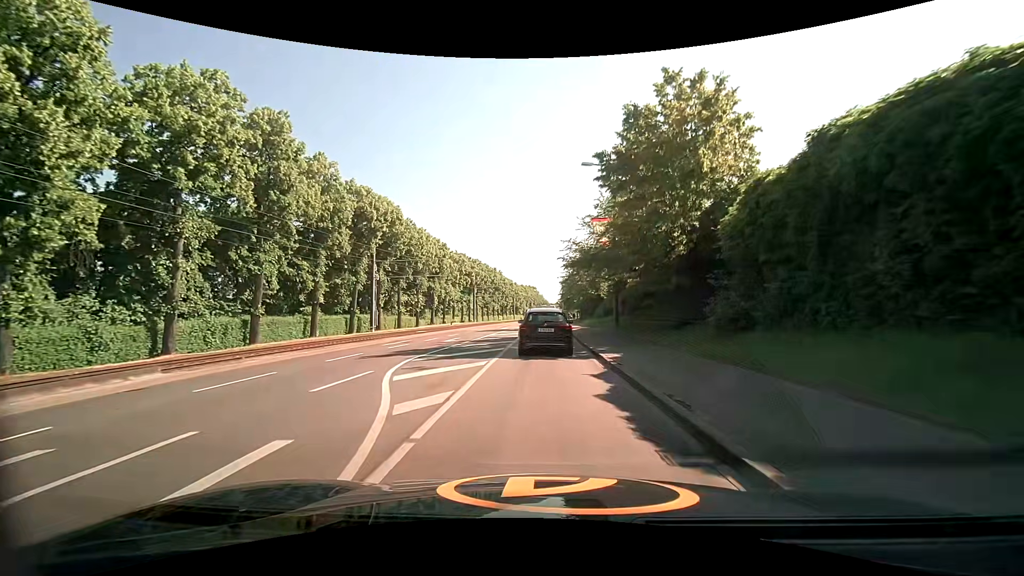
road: secondary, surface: asphalt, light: Day
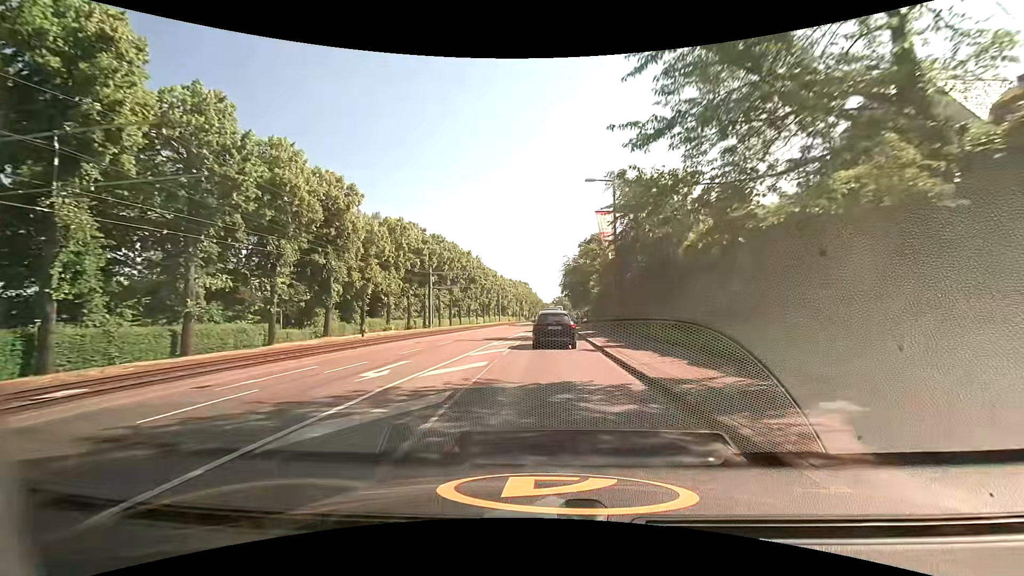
(+0.4, +38.9) m; +1°
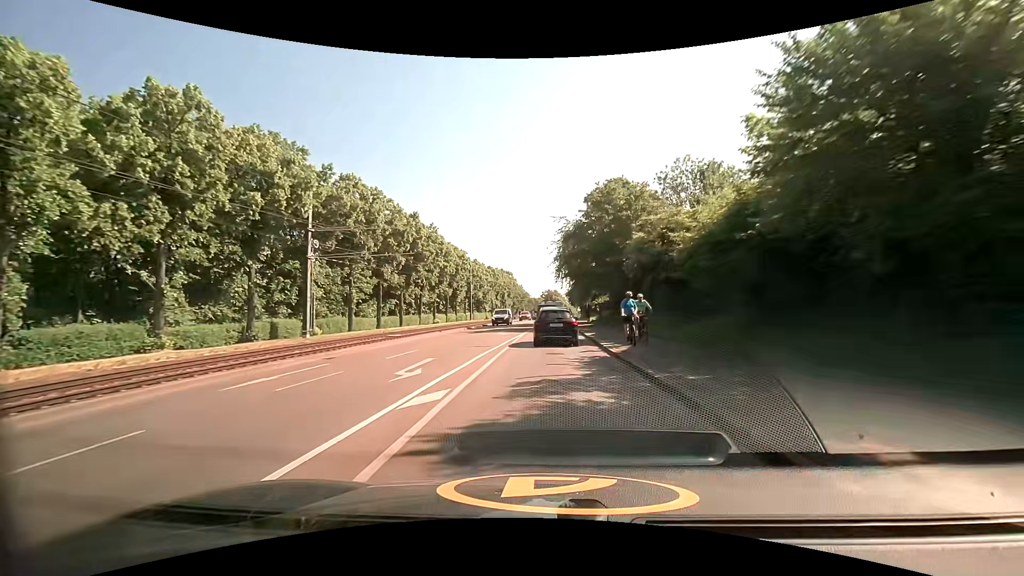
(+0.8, +33.7) m; +2°
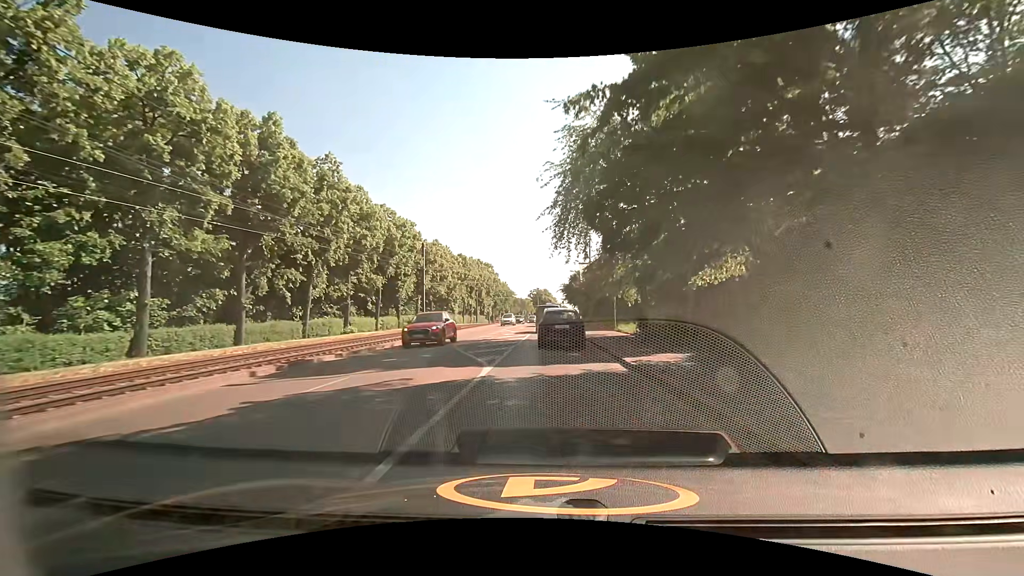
(+0.2, +32.1) m; +1°
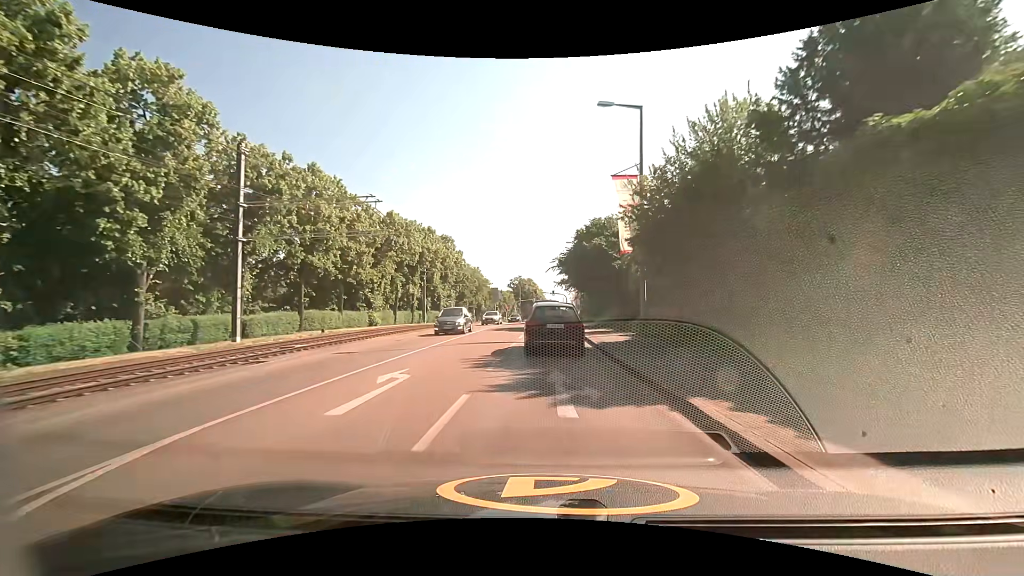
(+0.5, +39.2) m; +2°
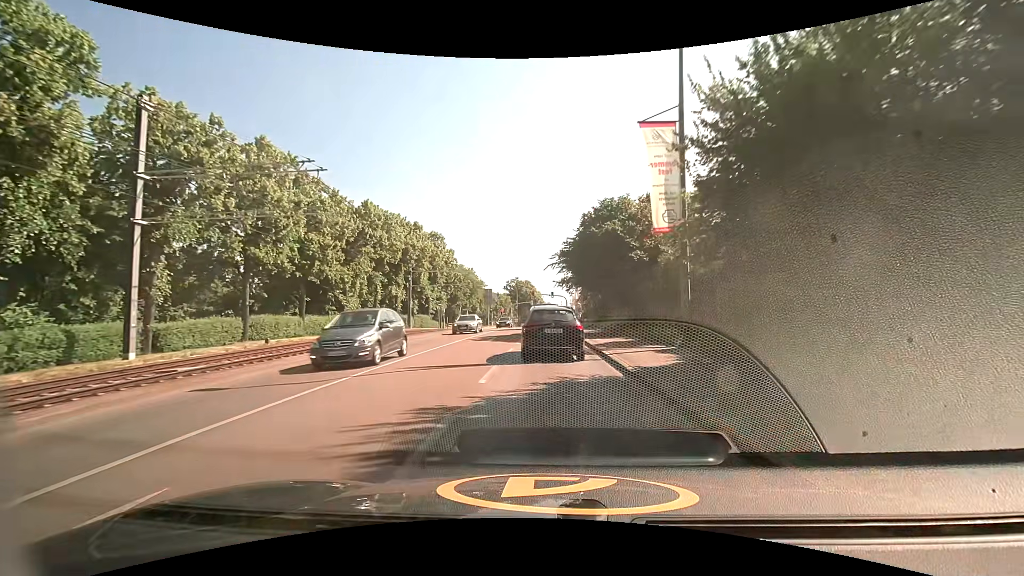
(0.0, +7.2) m; 0°
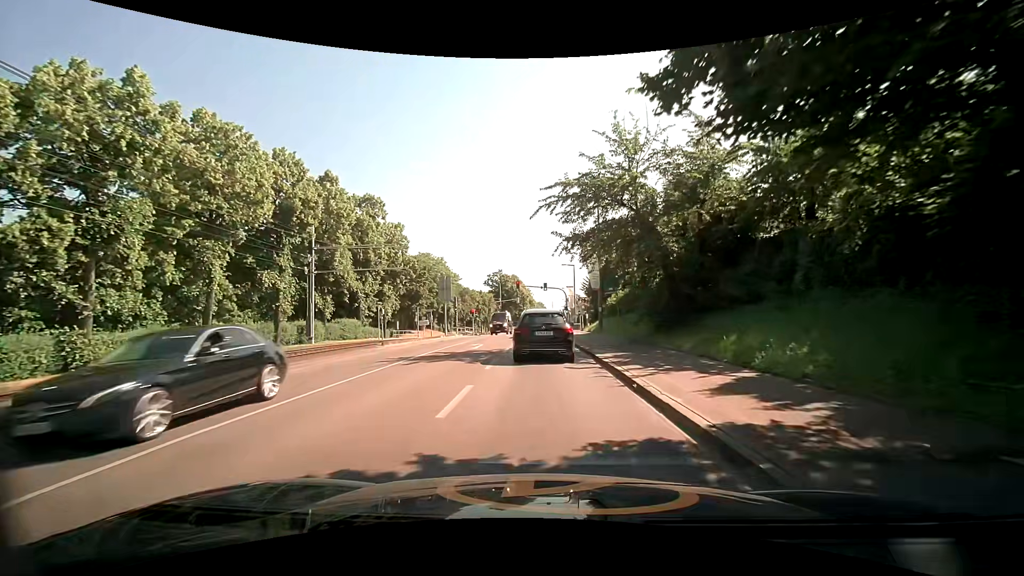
(+0.3, +26.9) m; +1°
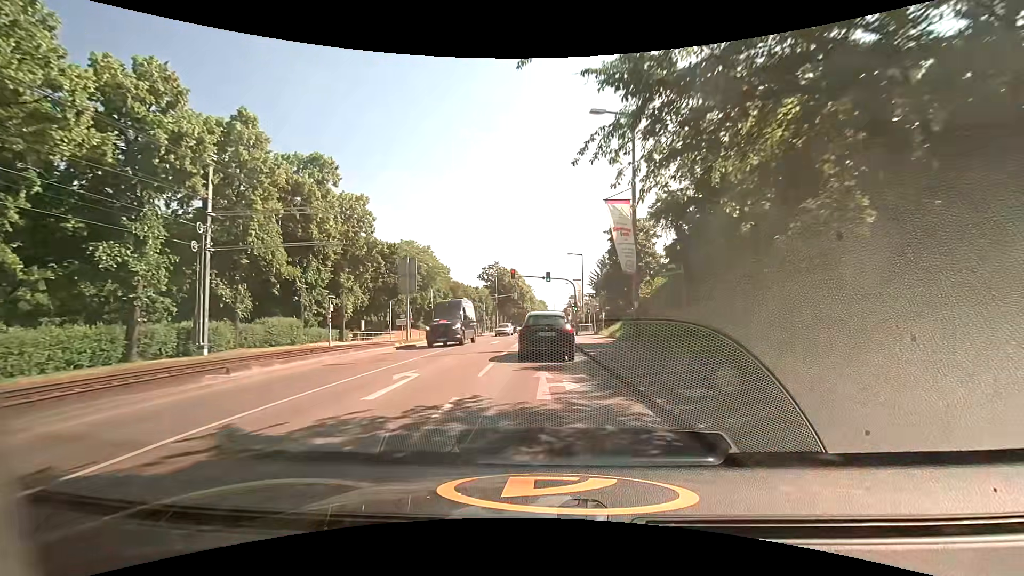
(-0.1, +13.6) m; 0°
(0, +10) (0, +20) (0, +30) (0, +40) (0, +50) (0, +60) (+1, +70) (+1, +80) (+1, +90) (+1, +100) m
